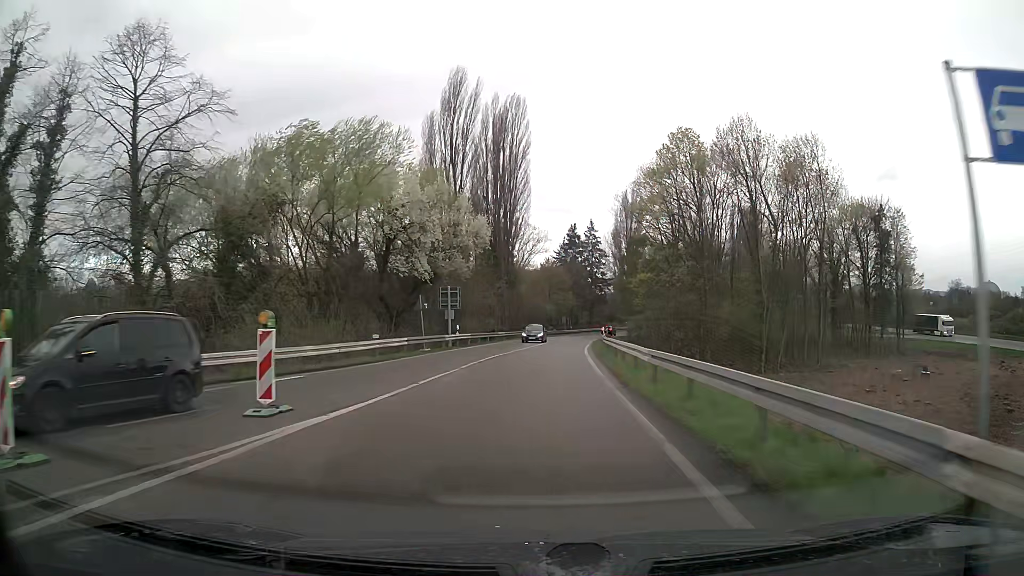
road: trunk_link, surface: asphalt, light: Day
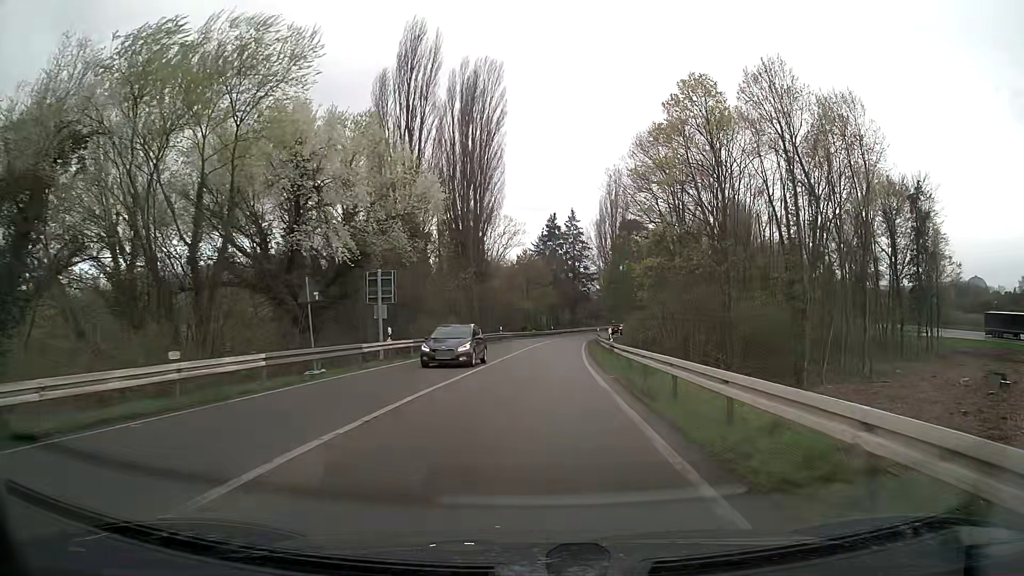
(+0.3, +14.8) m; +2°
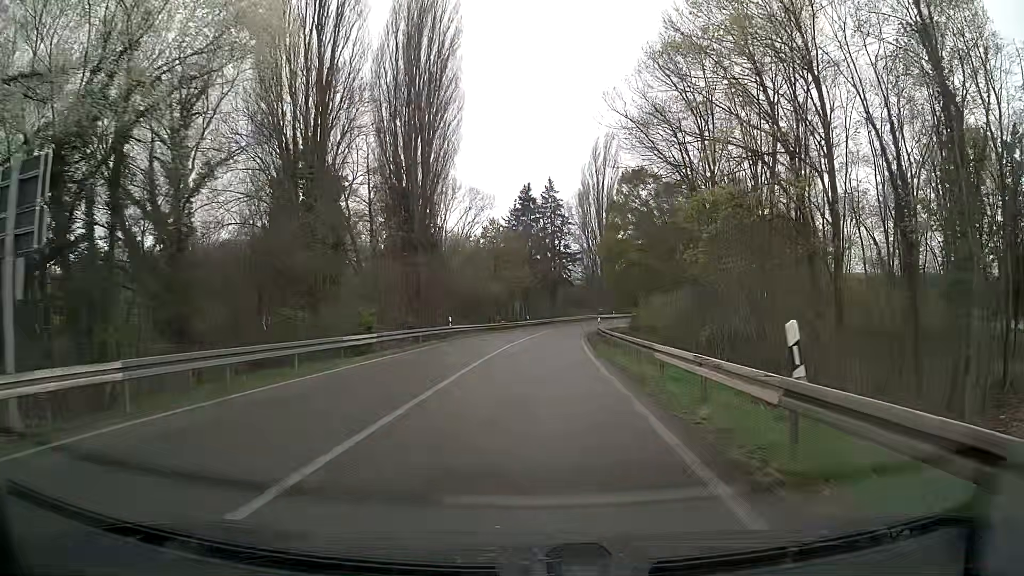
(+0.4, +22.2) m; +2°
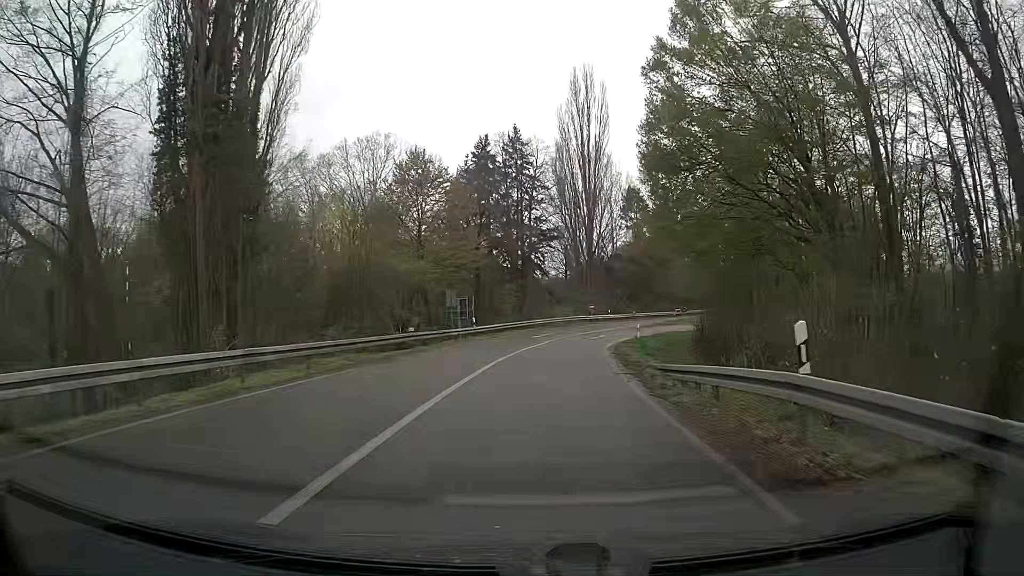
(+1.1, +35.7) m; +2°
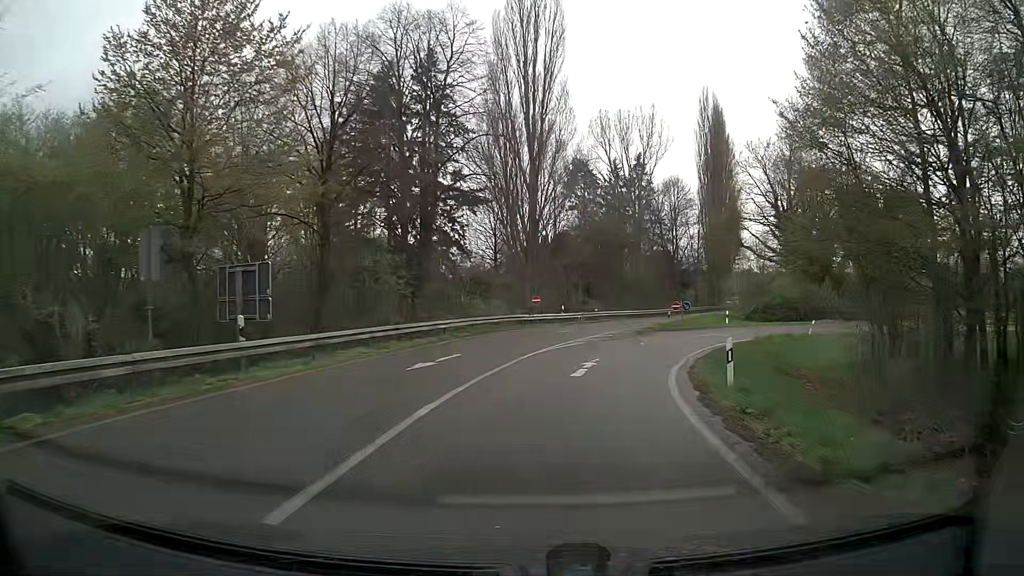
(+1.3, +27.1) m; +7°
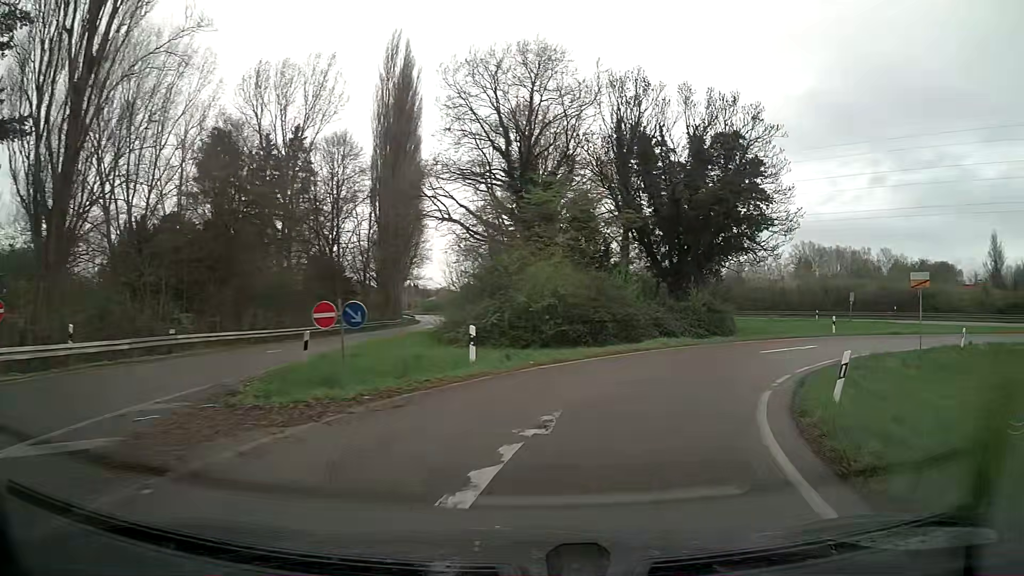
(+5.7, +28.3) m; +30°
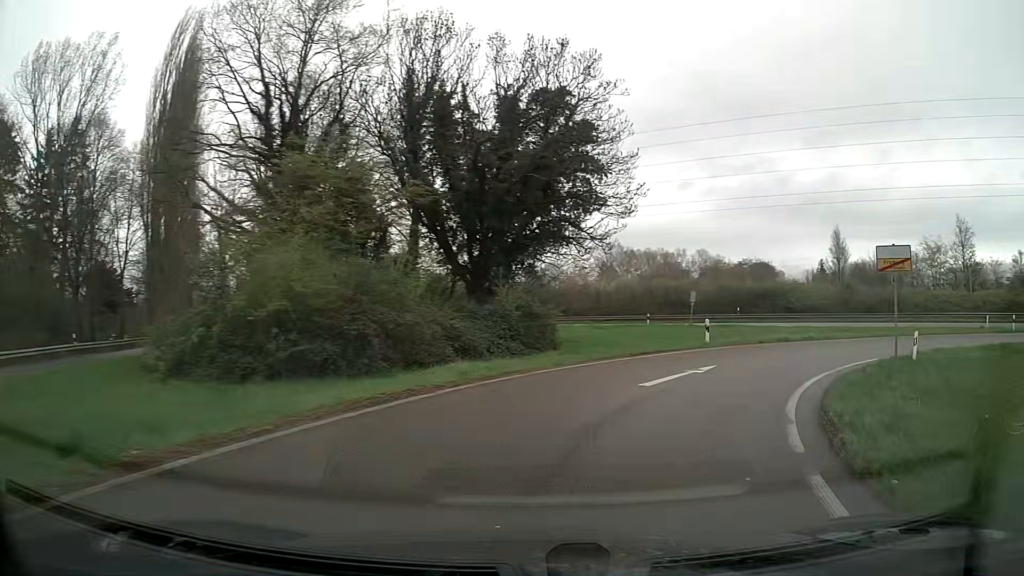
(+1.4, +10.4) m; +16°
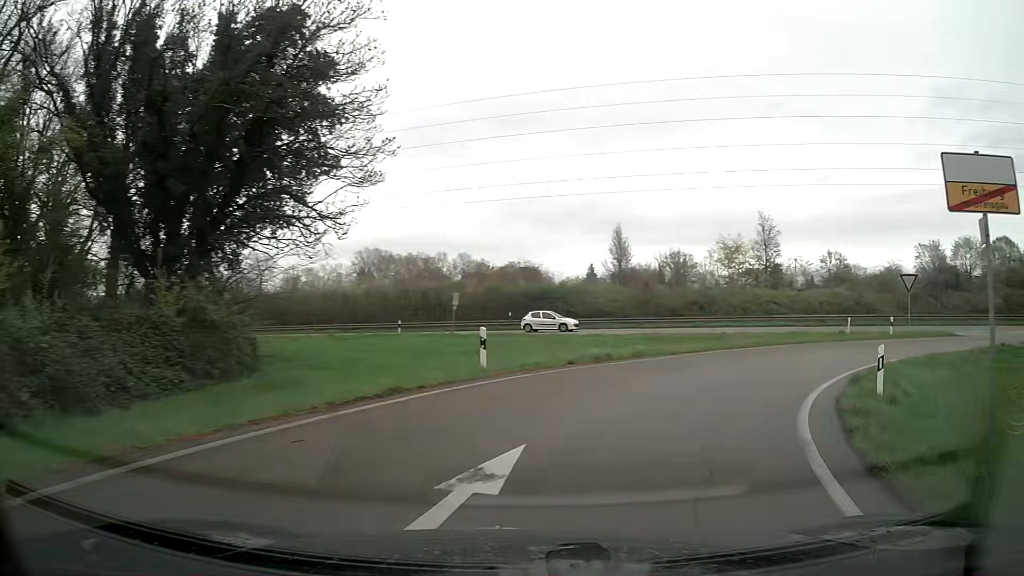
(+1.8, +10.3) m; +19°
(+2, +10) (+7, +18) (+15, +24) (+25, +27) (+35, +27) (+45, +26) (+54, +23) (+64, +20) (+73, +16) (+83, +13) m
